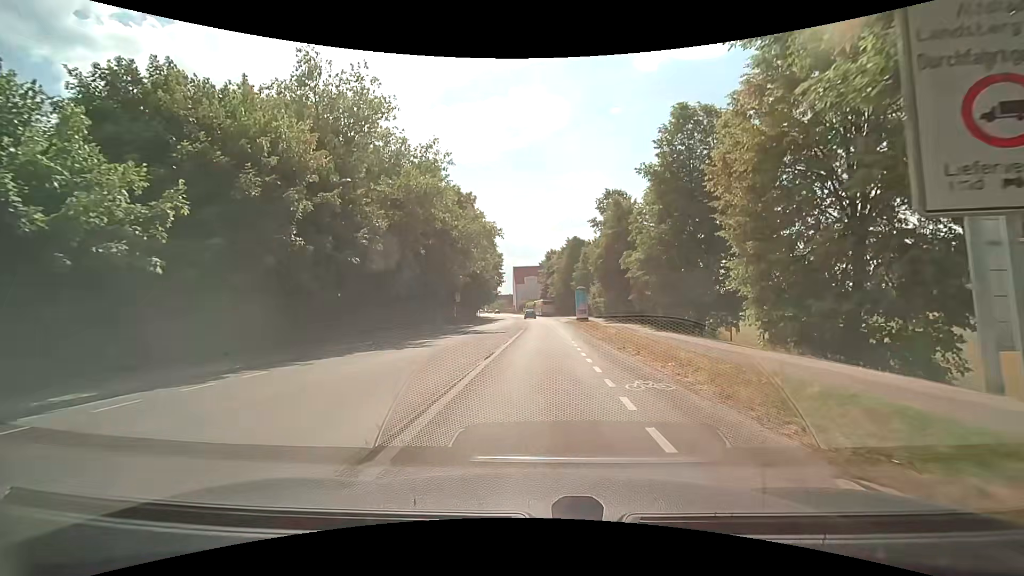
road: secondary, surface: asphalt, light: Day
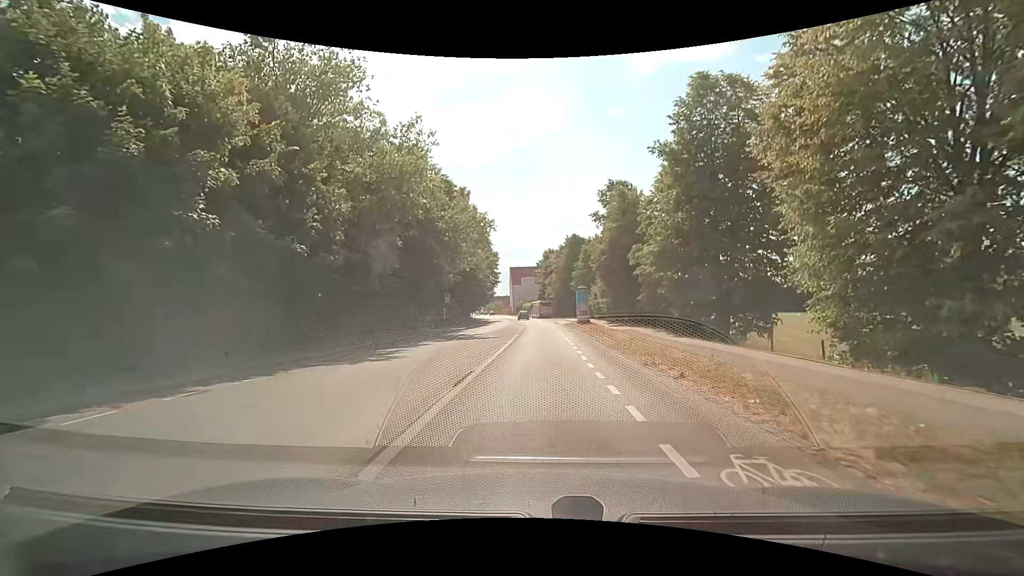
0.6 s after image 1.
(0.0, +4.7) m; +1°
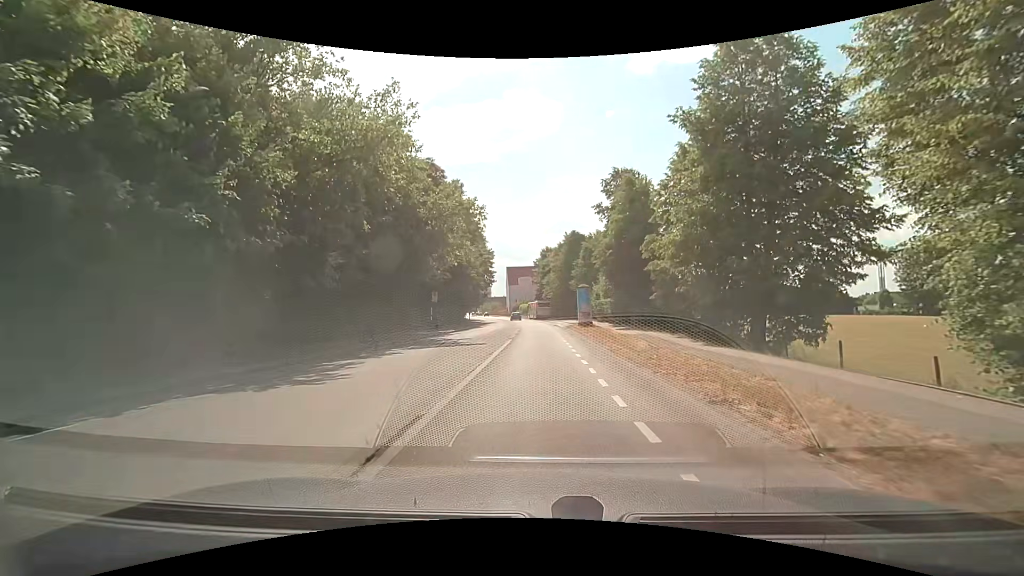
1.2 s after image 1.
(0.0, +4.9) m; 0°
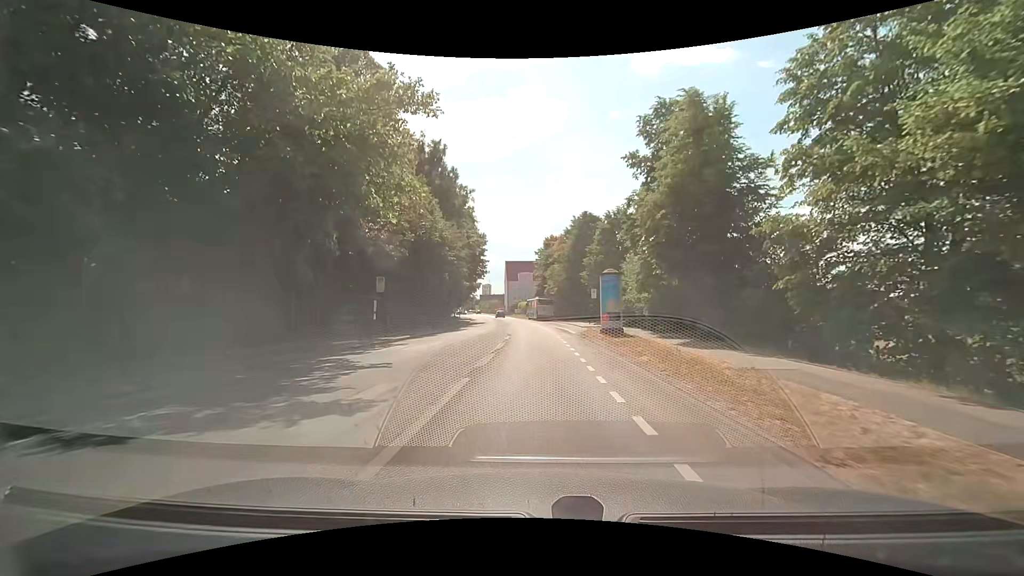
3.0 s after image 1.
(+0.1, +15.8) m; 0°
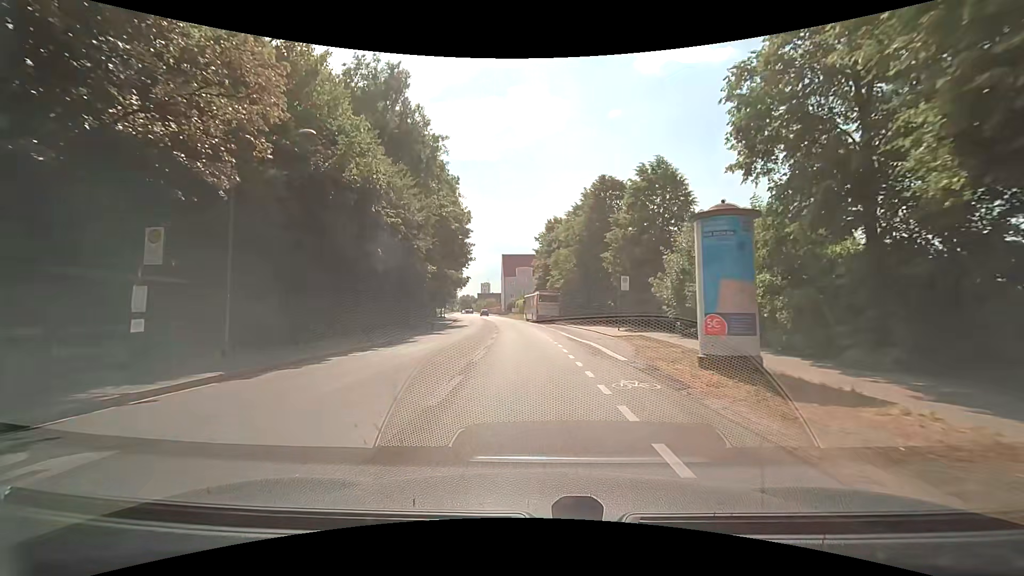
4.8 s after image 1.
(0.0, +17.5) m; 0°
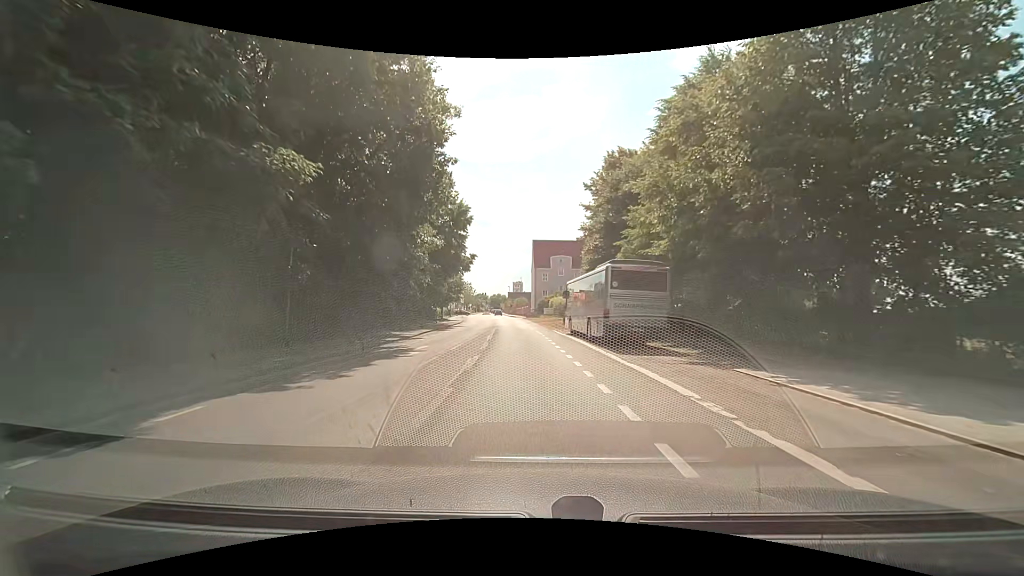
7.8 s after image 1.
(-1.1, +32.0) m; -4°
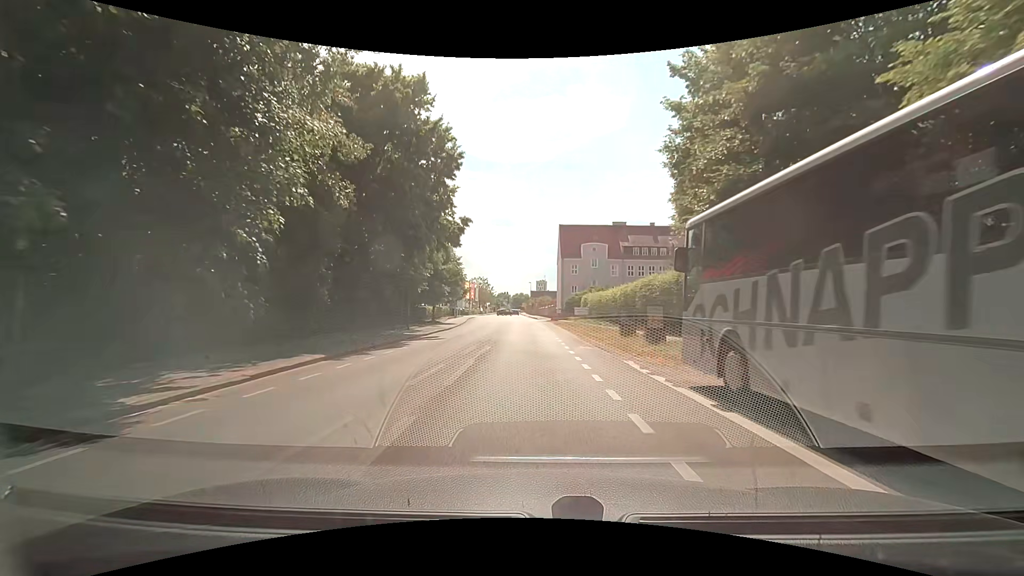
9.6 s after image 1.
(-0.6, +20.7) m; -3°
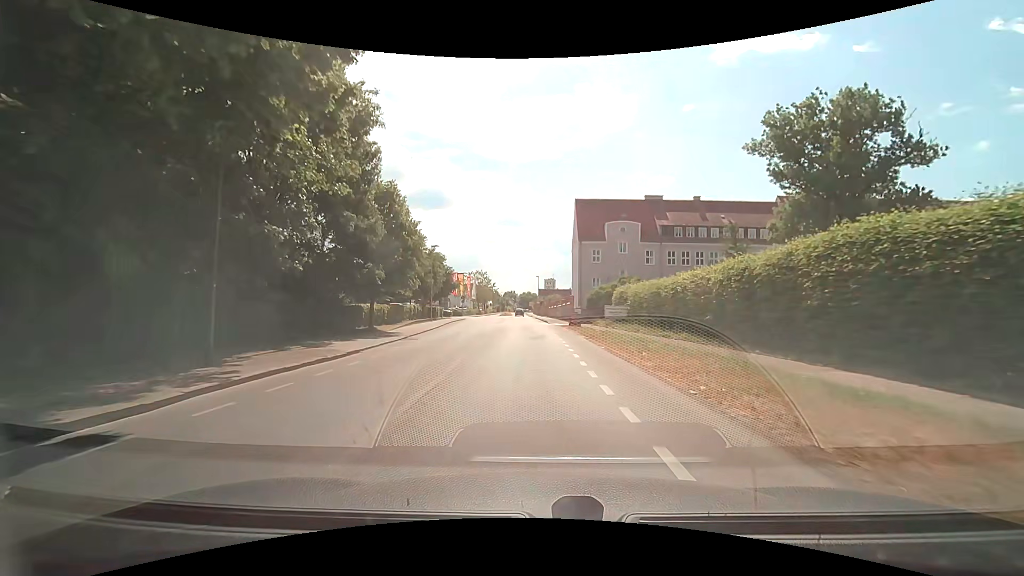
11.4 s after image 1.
(-0.2, +21.6) m; -1°
(0, +10) (0, +20) (-1, +30) (-1, +40) (-1, +50) (-1, +60) (-2, +70) (-2, +80) (-3, +90) (-3, +100) m
